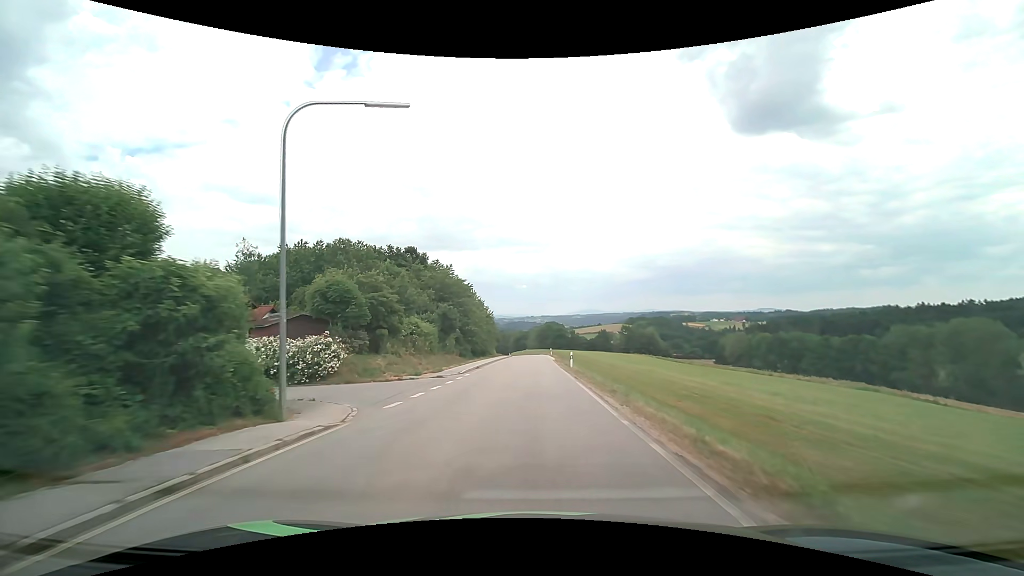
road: secondary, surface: asphalt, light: Day
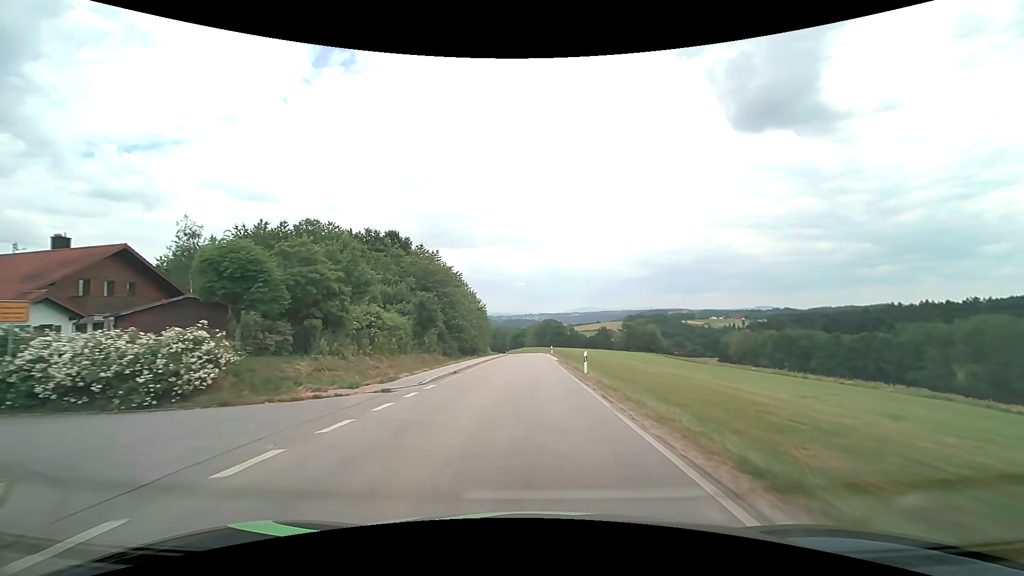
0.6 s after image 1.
(0.0, +9.5) m; 0°
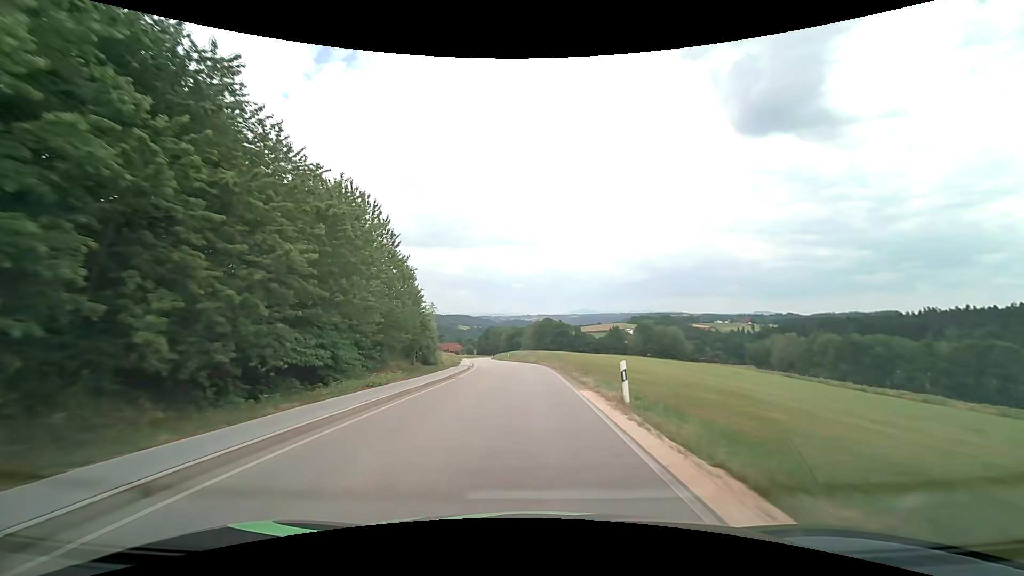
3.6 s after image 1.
(+0.2, +50.4) m; 0°
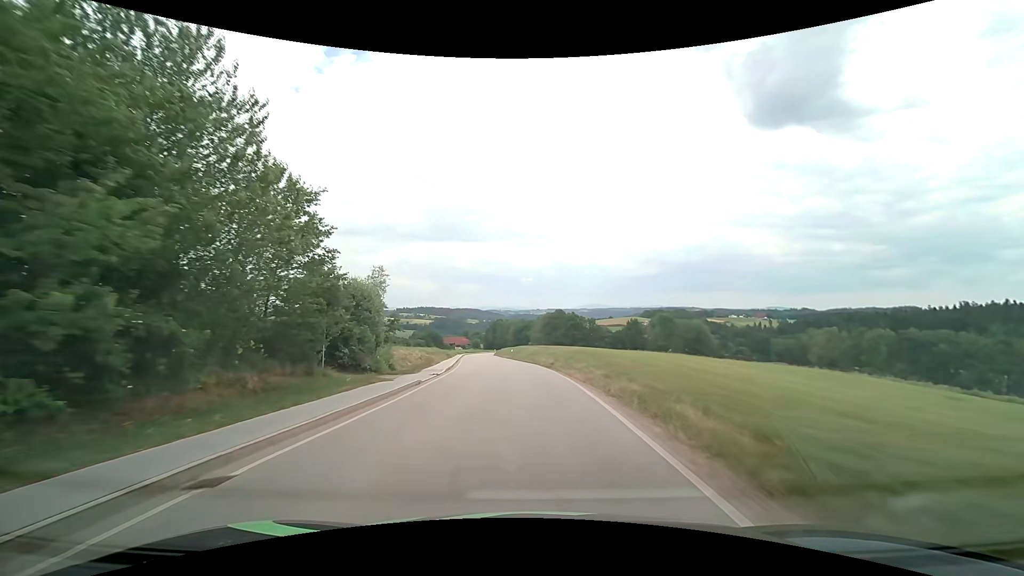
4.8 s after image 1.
(-0.2, +20.6) m; -1°
